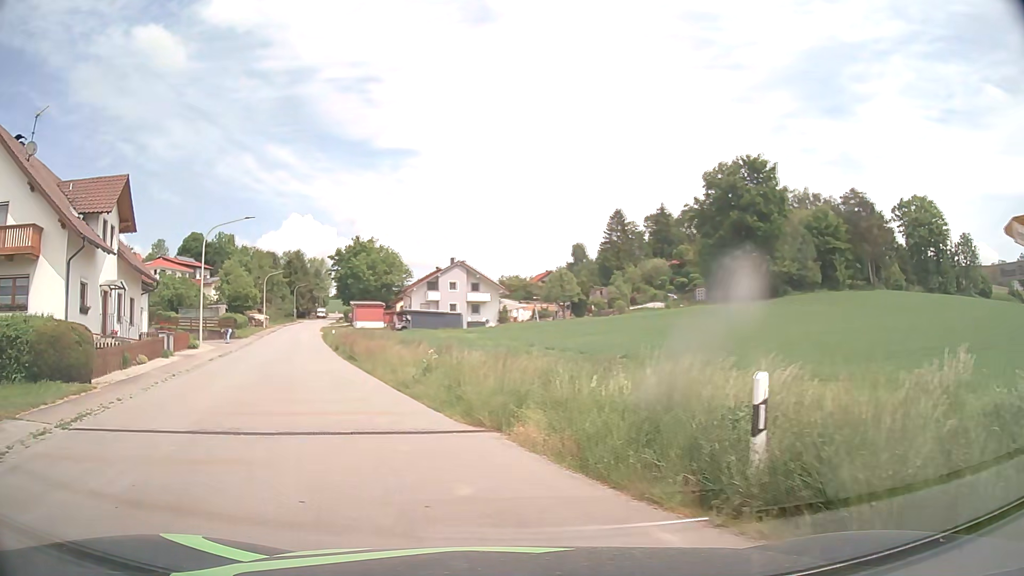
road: tertiary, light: Day
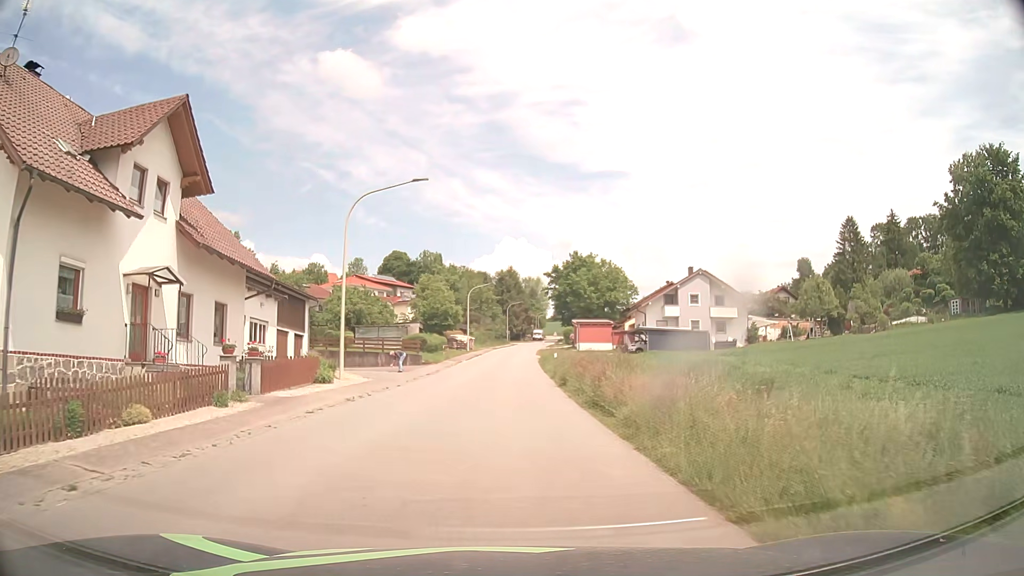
(-2.9, +14.5) m; -17°
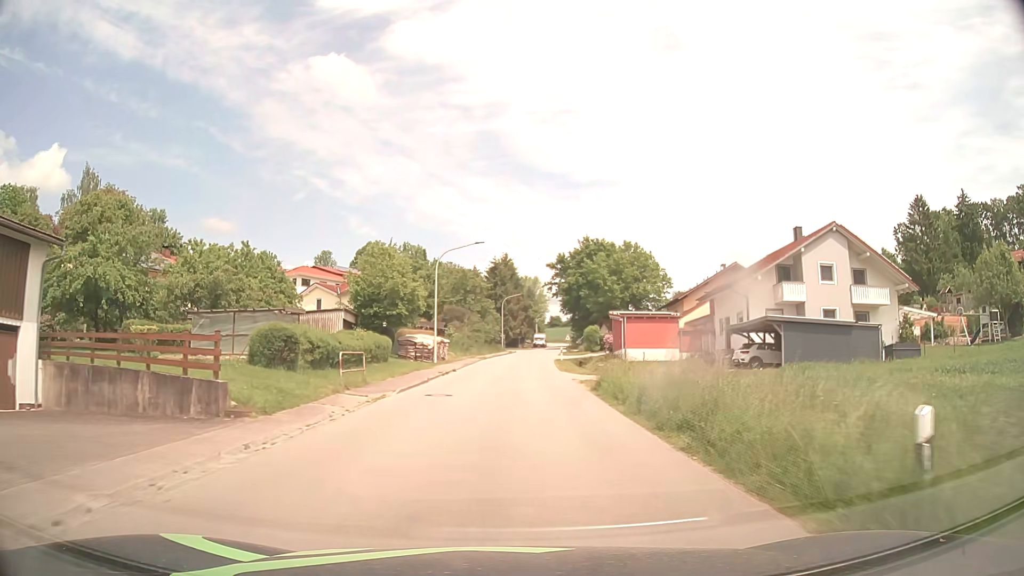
(-0.2, +32.7) m; +1°
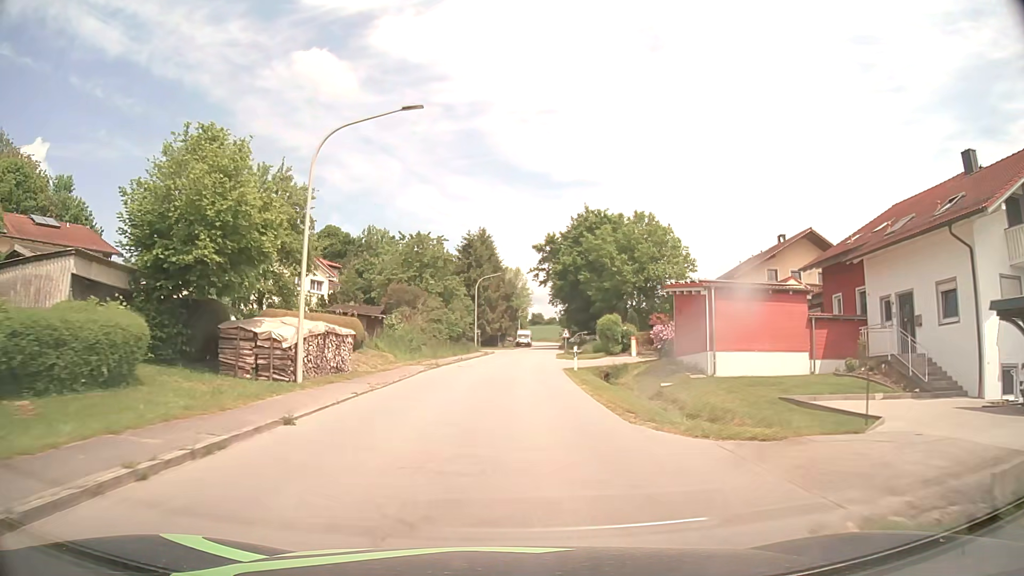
(+0.3, +24.1) m; +1°
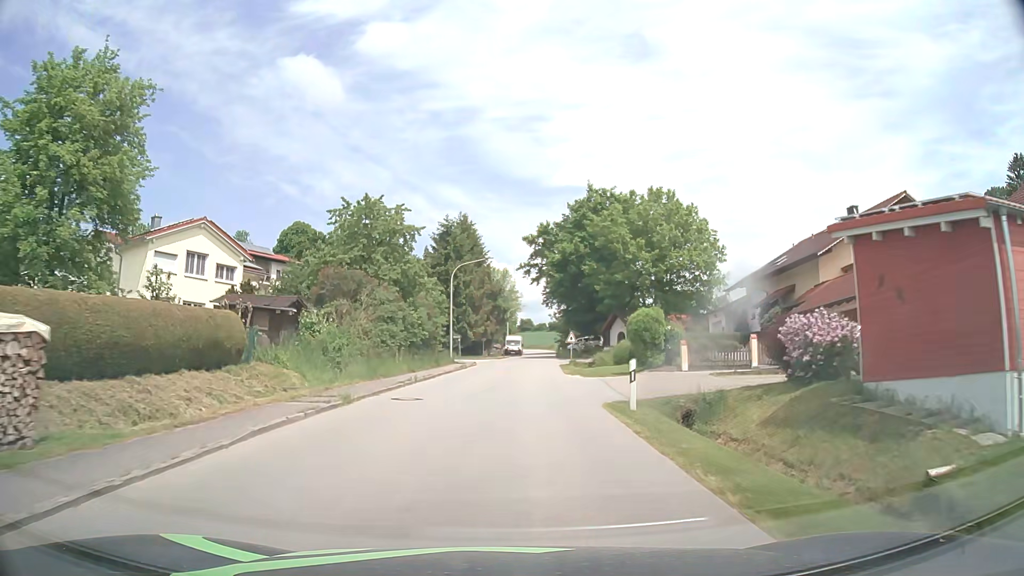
(+0.2, +15.7) m; +1°
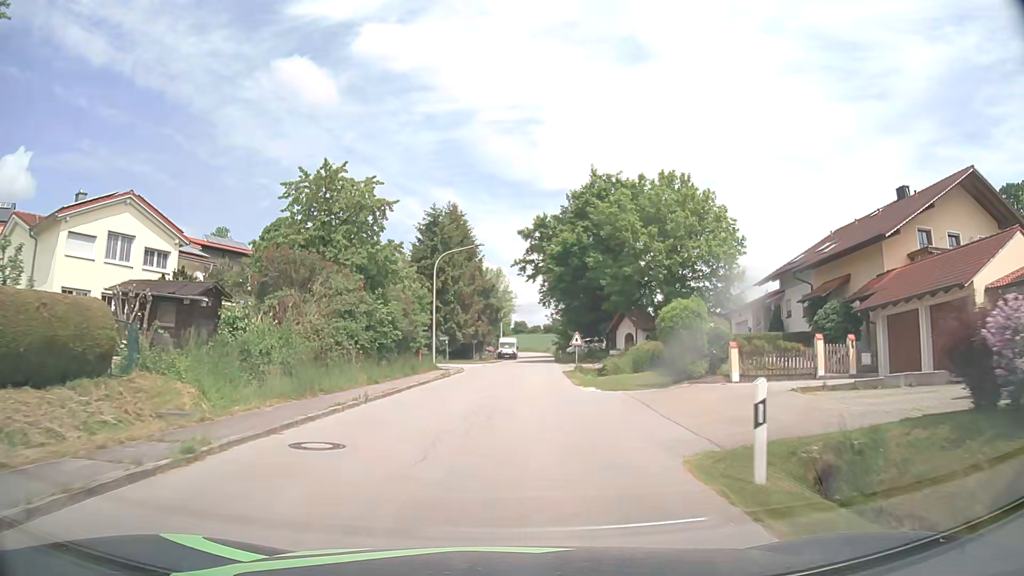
(0.0, +7.5) m; +1°
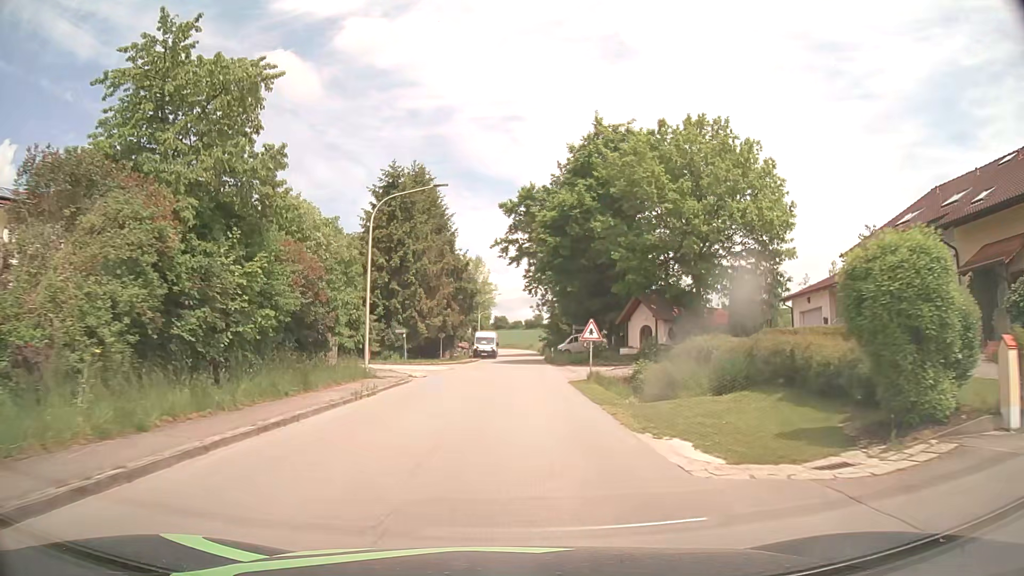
(+0.2, +14.6) m; +1°
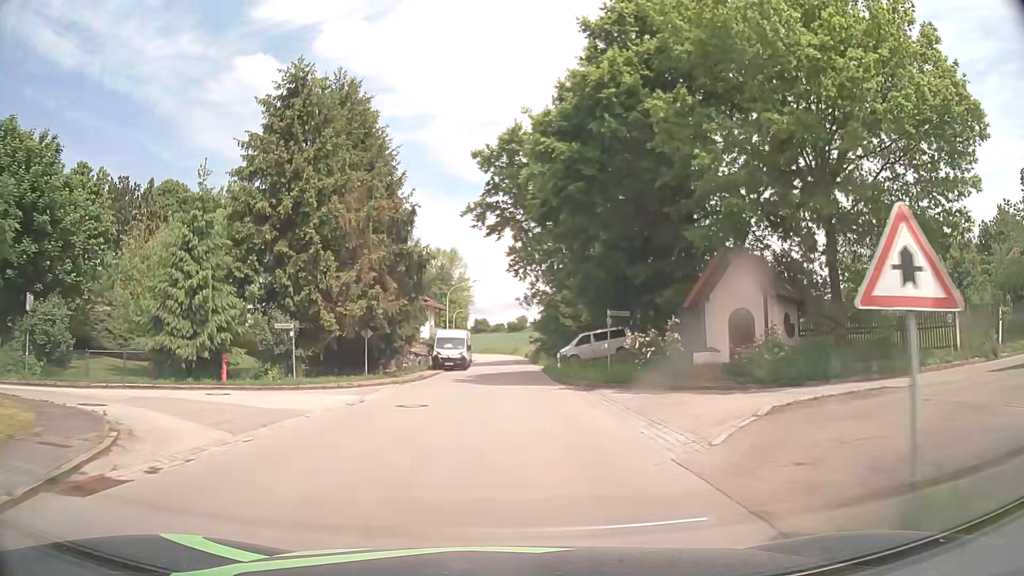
(+0.5, +21.3) m; +2°
(0, +10) (0, +20) (0, +30) (0, +40) (0, +50) (0, +60) (0, +70) (0, +80) (0, +90) (-1, +100) m
